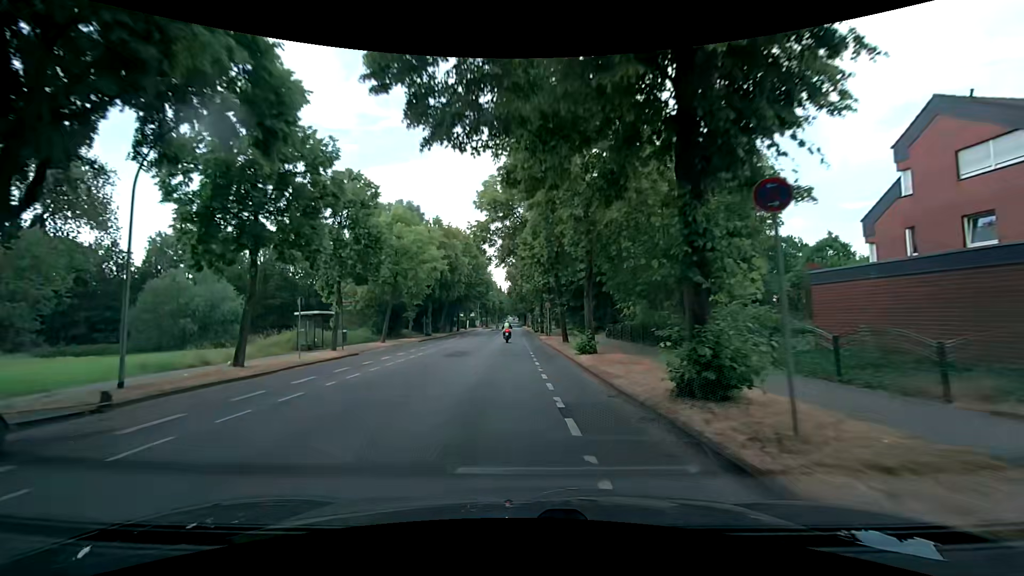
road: secondary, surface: asphalt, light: Day
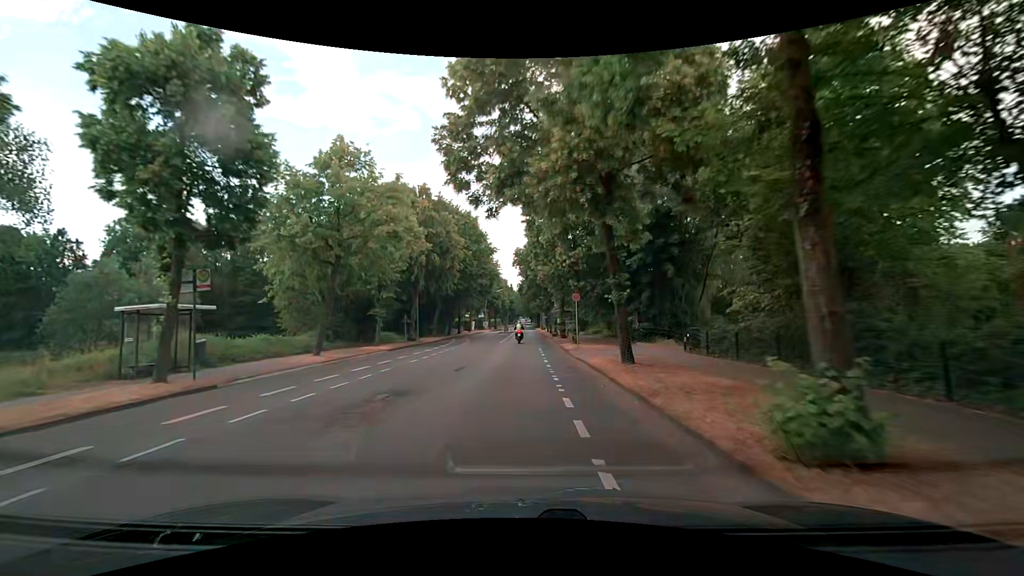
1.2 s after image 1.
(+0.2, +14.6) m; 0°
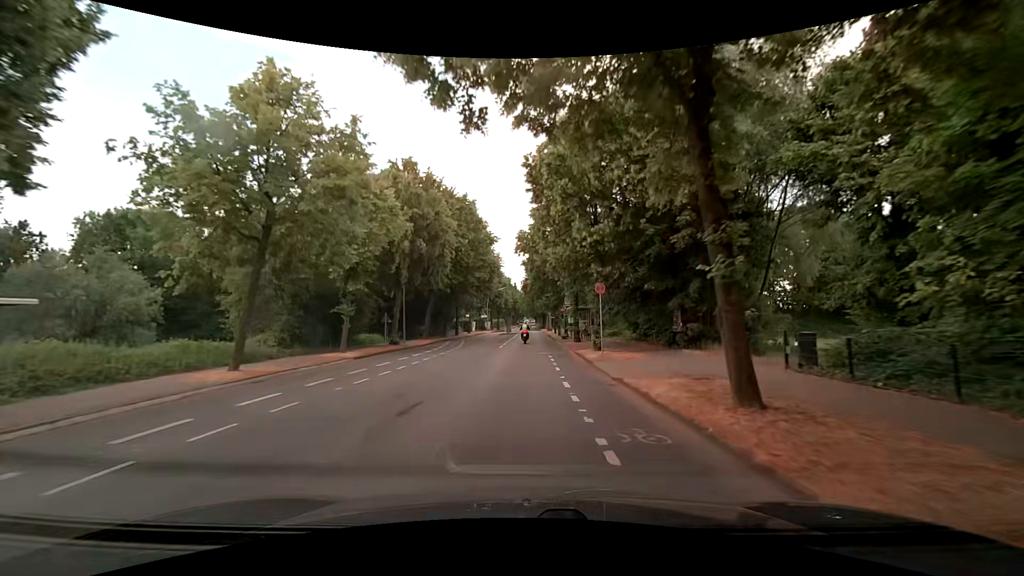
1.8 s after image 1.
(0.0, +7.4) m; -1°
(0, +10) (0, +20) (+1, +30) (+1, +40) (+1, +50) (+1, +60) (+2, +70) (+2, +80) (+2, +90) (+2, +100) m
